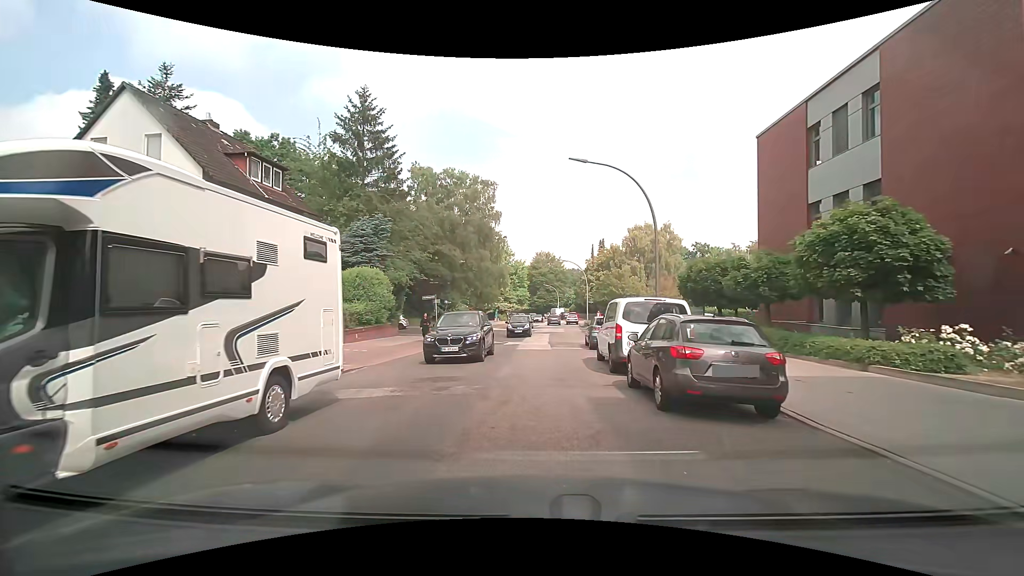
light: Day
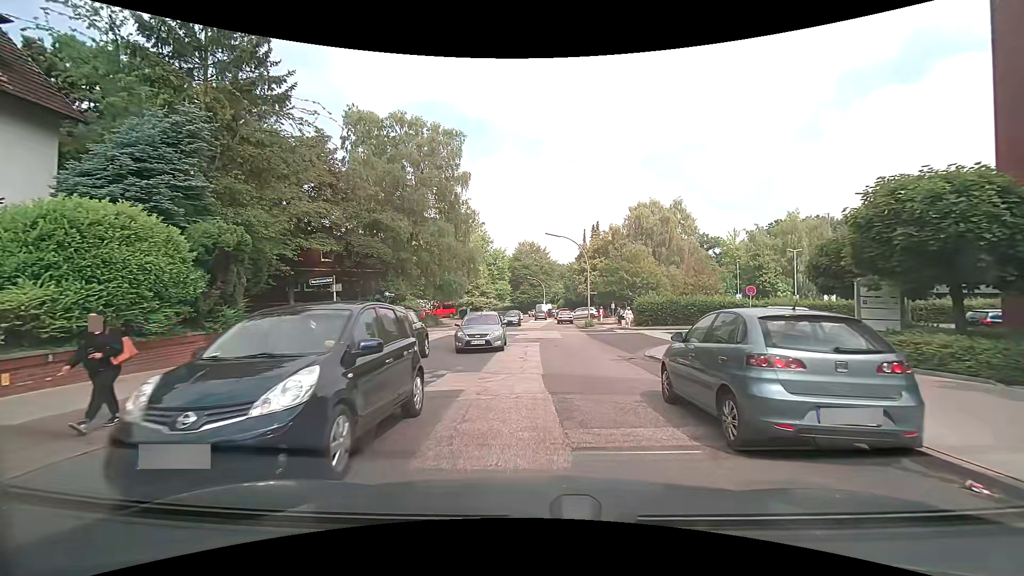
(+0.3, +16.8) m; +2°
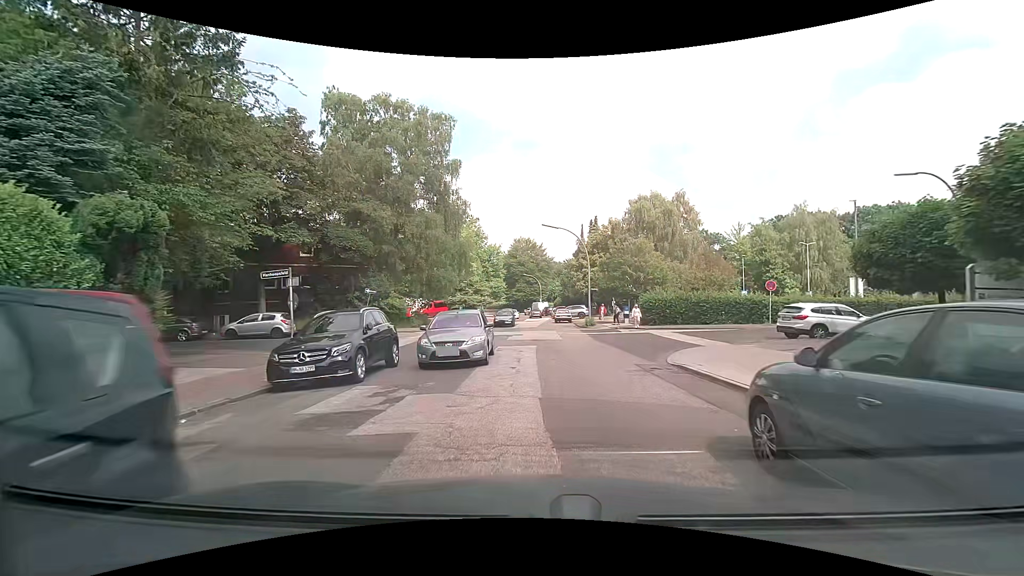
(0.0, +3.4) m; 0°
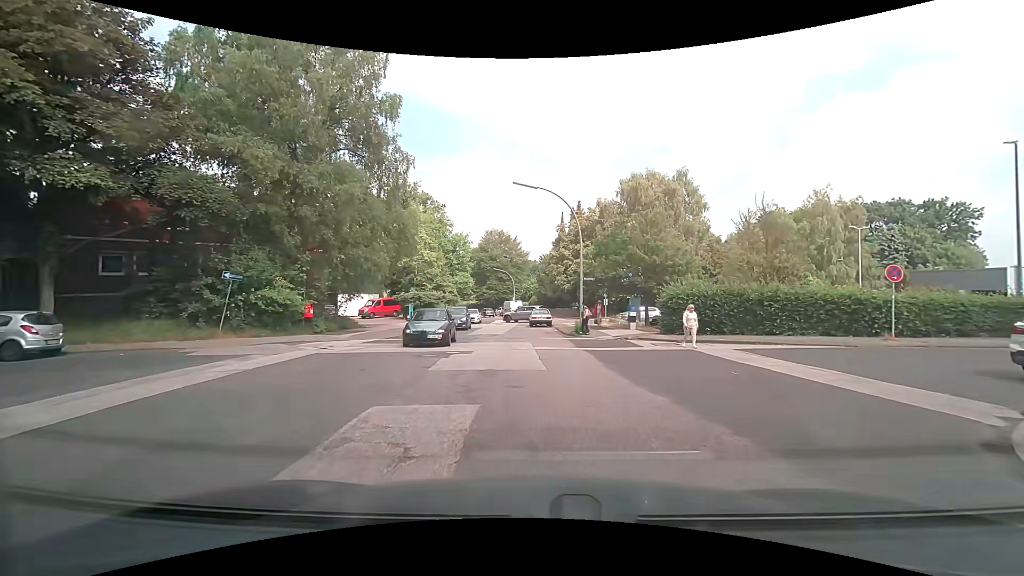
(+0.4, +12.6) m; +3°
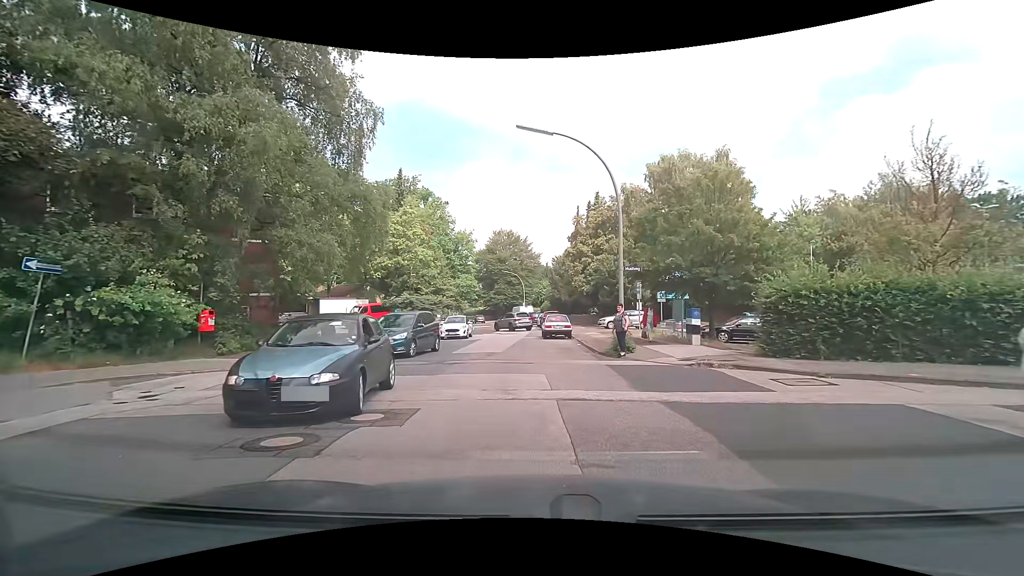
(-0.2, +8.9) m; -2°
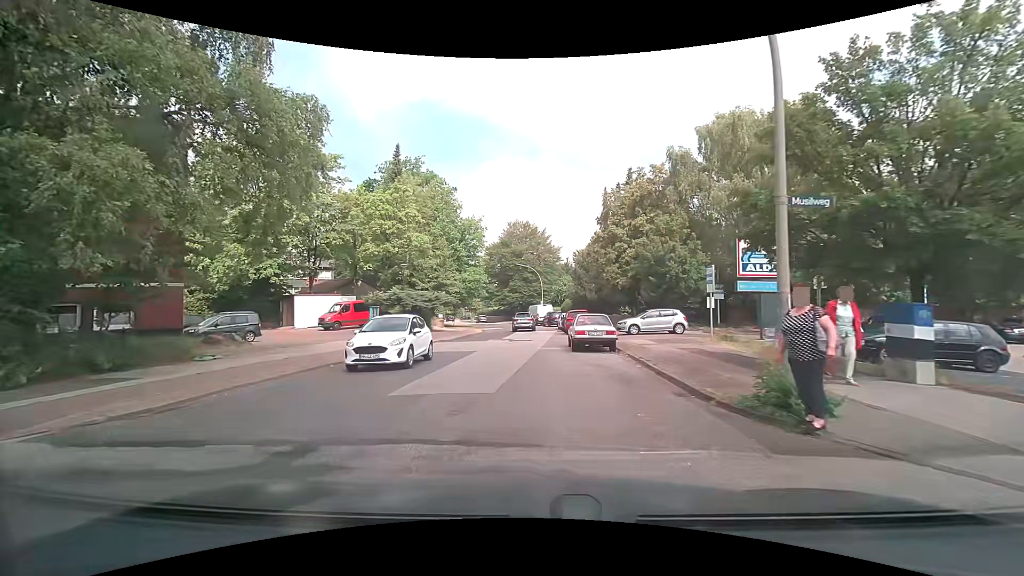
(0.0, +10.1) m; -1°
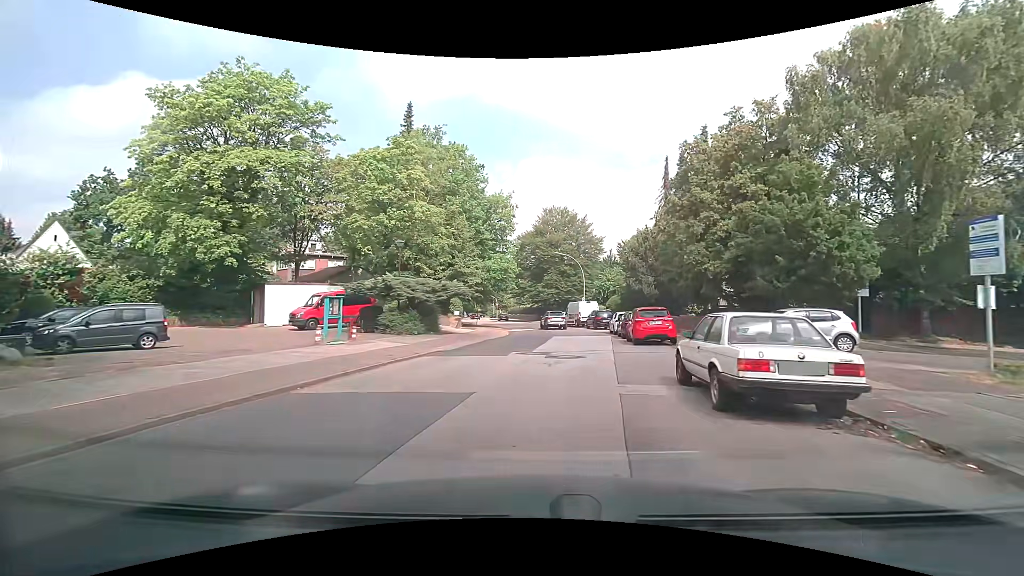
(-0.6, +11.5) m; -4°
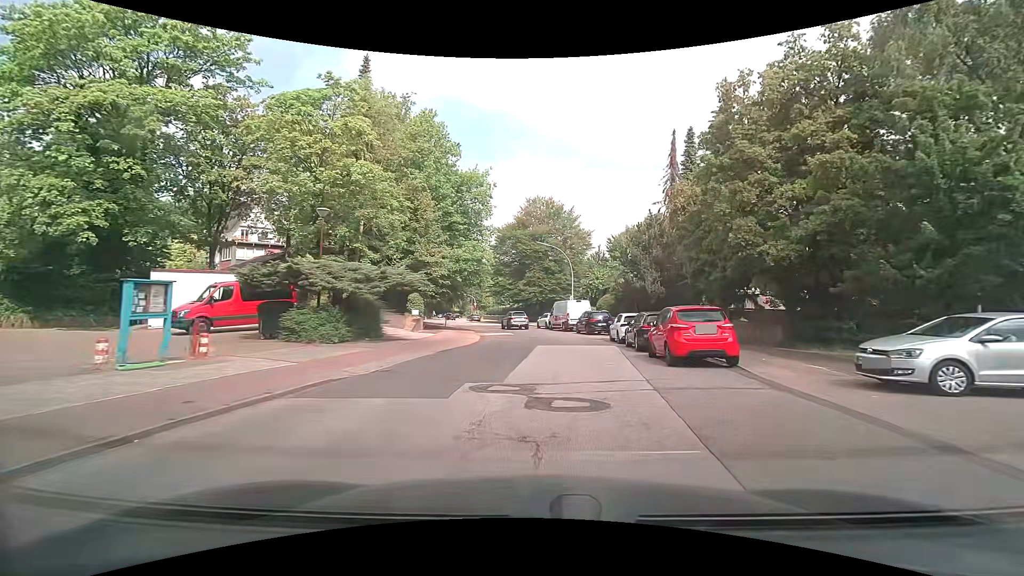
(+0.2, +8.4) m; +2°
(0, +10) (0, +20) (0, +30) (-1, +40) (-2, +50) (-3, +60) (-5, +70) (-7, +79) (-9, +89) (-11, +99) m
